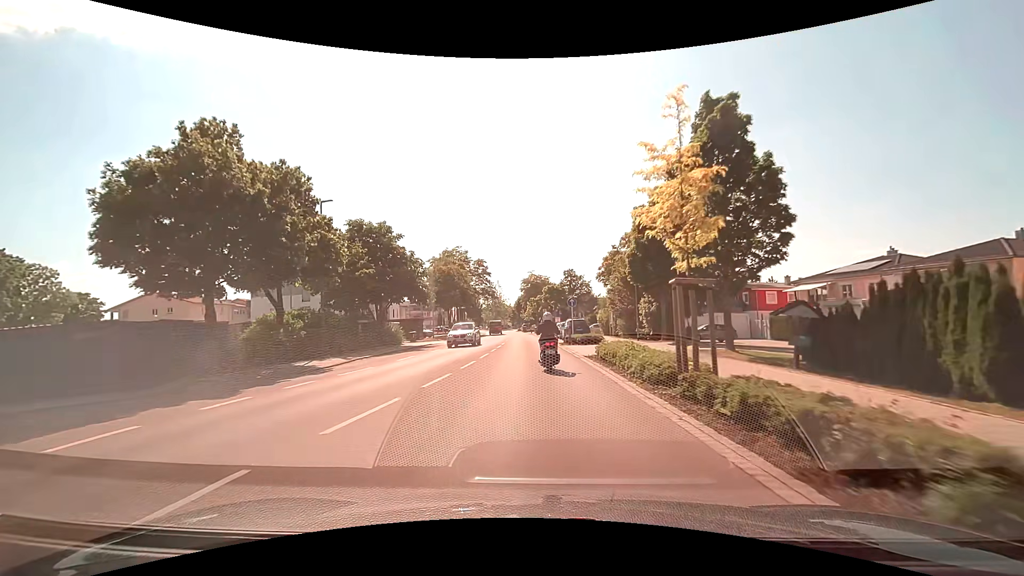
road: tertiary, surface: asphalt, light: Day
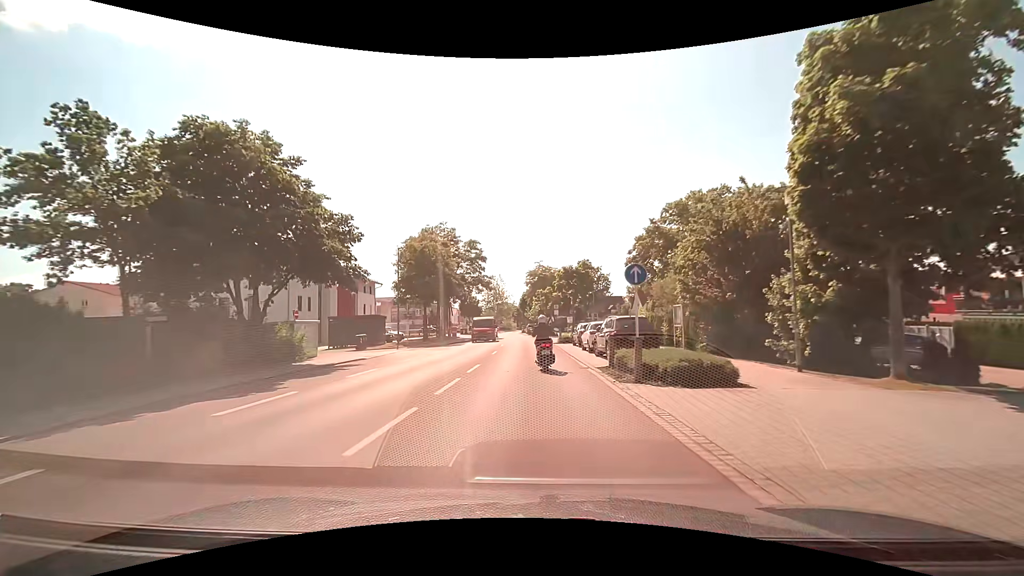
(-0.1, +19.2) m; 0°
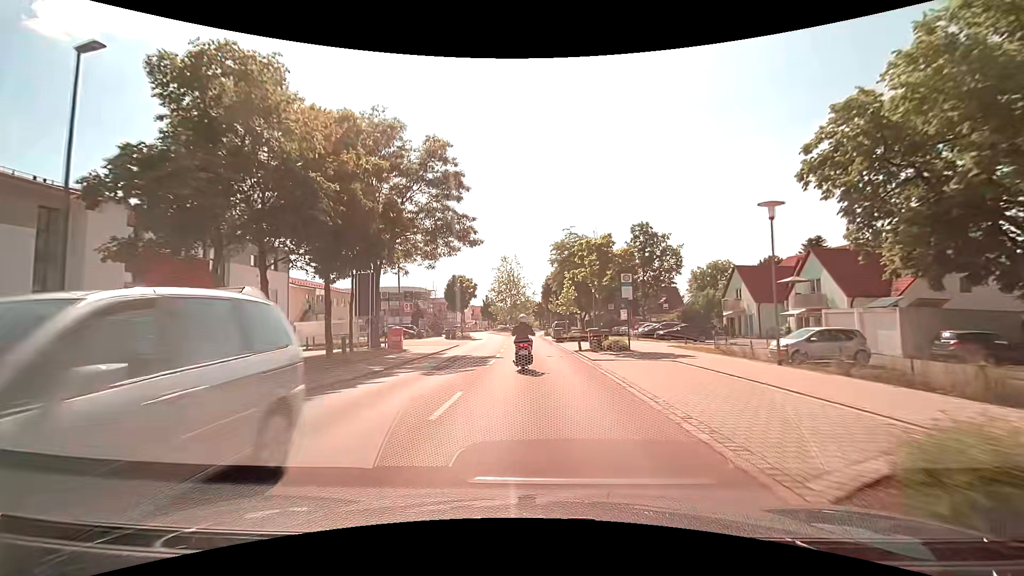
(-0.9, +34.3) m; -3°
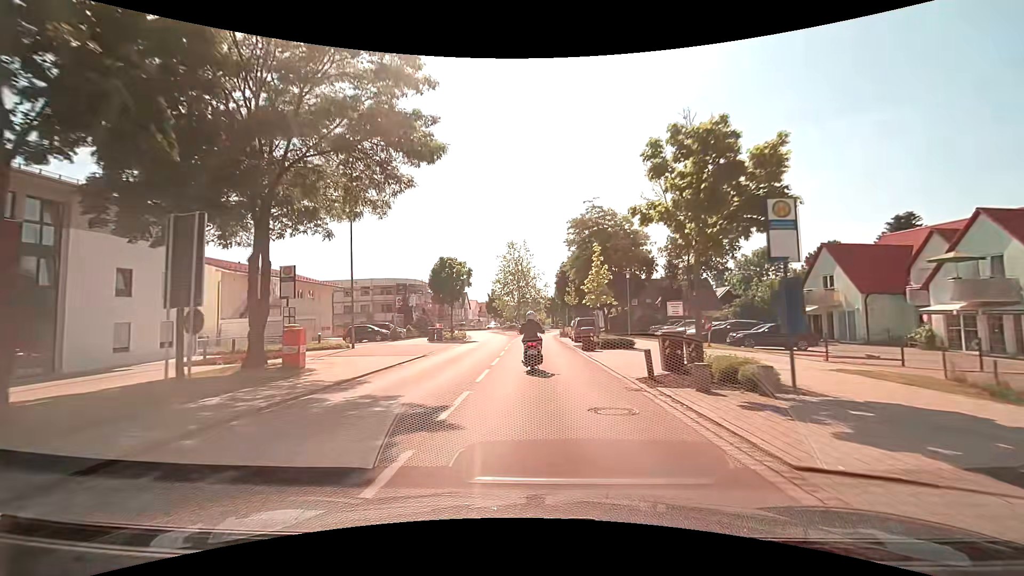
(-0.1, +13.8) m; -1°
(0, +10) (0, +20) (0, +30) (0, +40) (0, +50) (+1, +60) (+2, +70) (+4, +80) (+3, +90) (+1, +99) m
